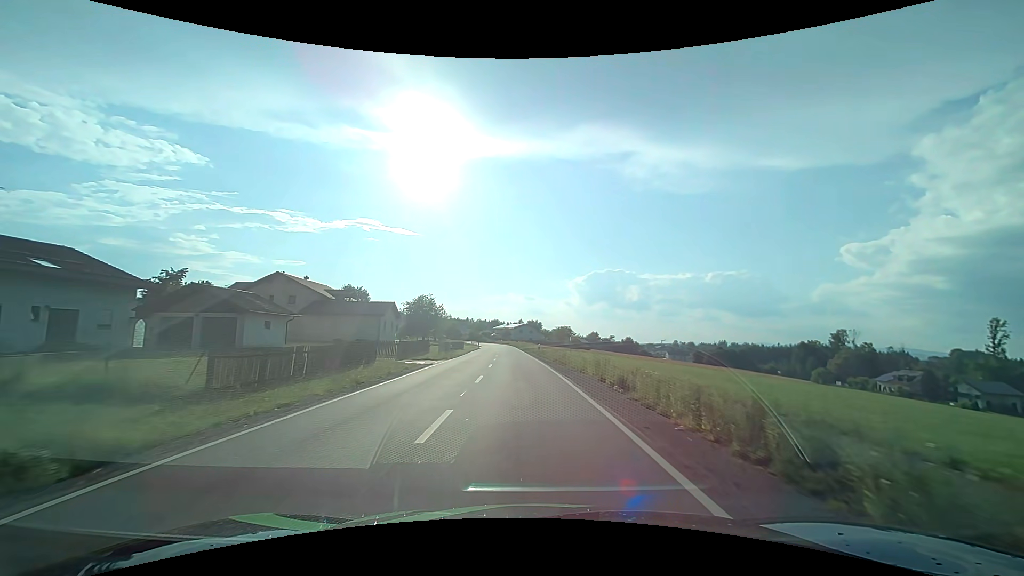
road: tertiary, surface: asphalt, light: Day
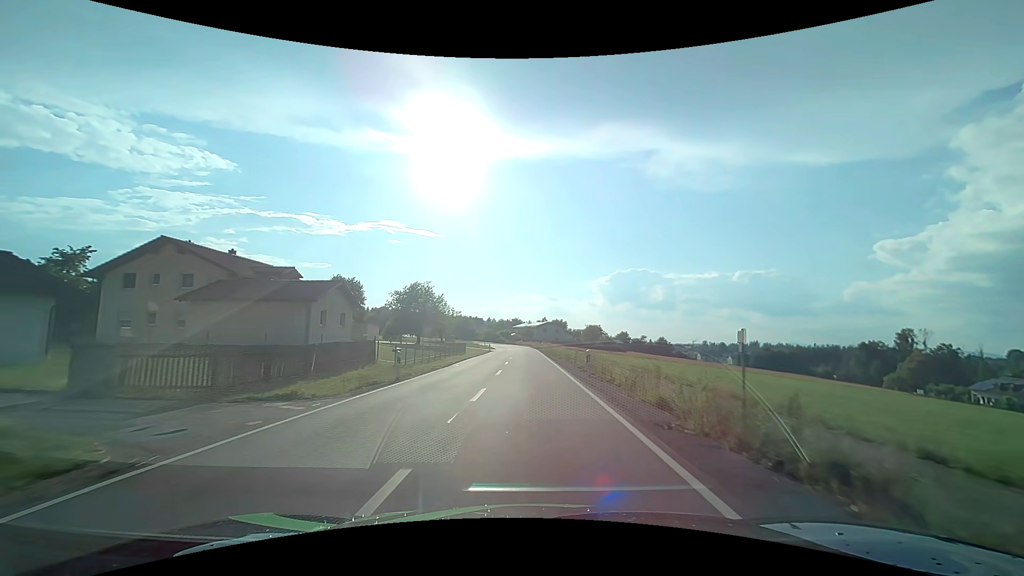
(-0.5, +22.5) m; -3°
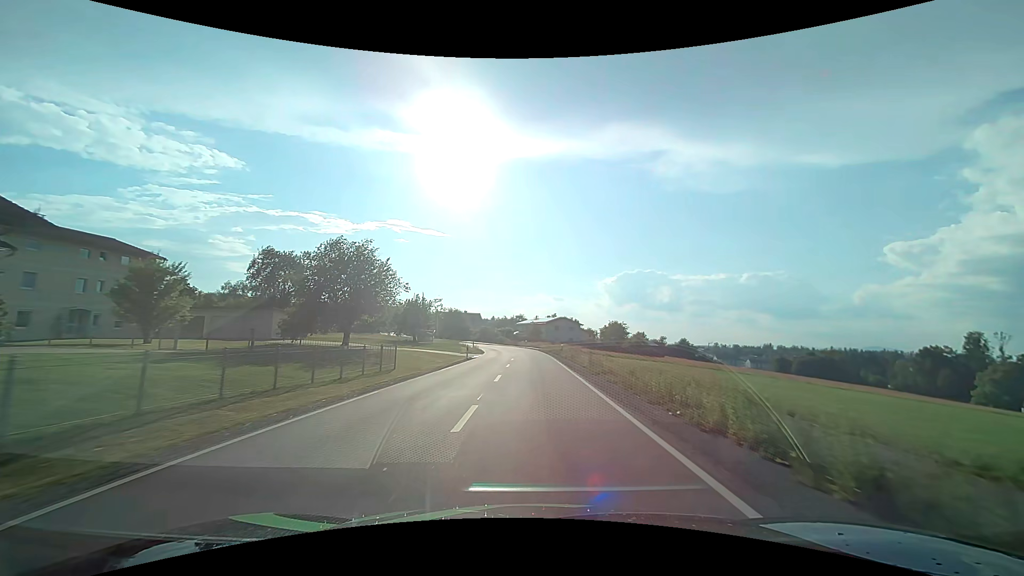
(-0.4, +31.1) m; -1°
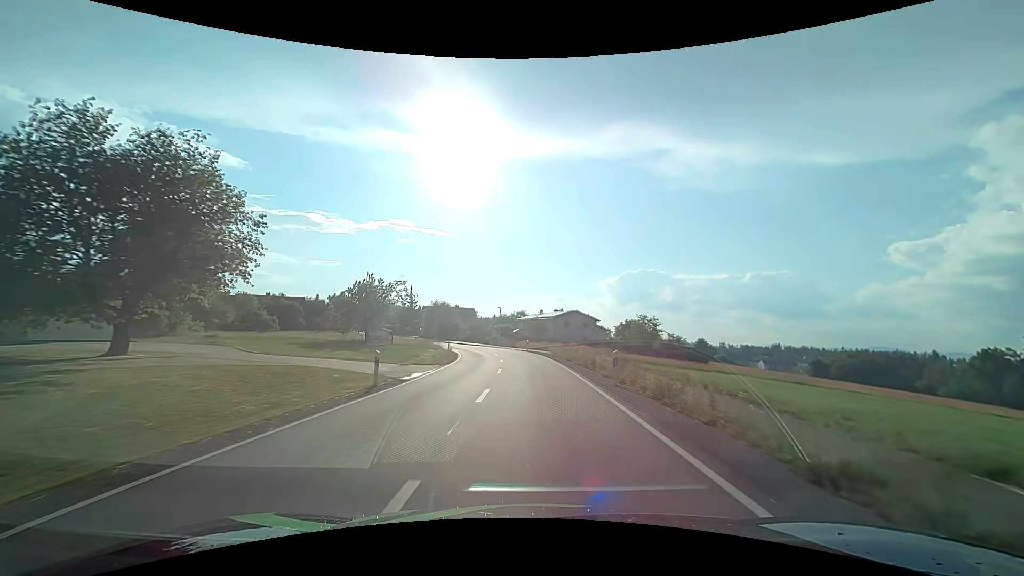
(-0.1, +23.5) m; -1°
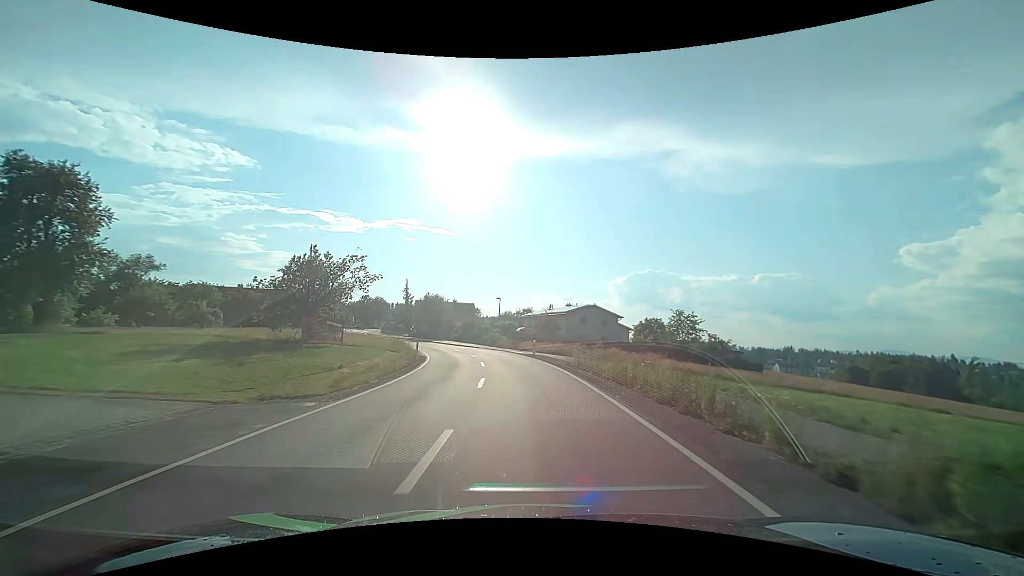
(-0.1, +15.6) m; -1°
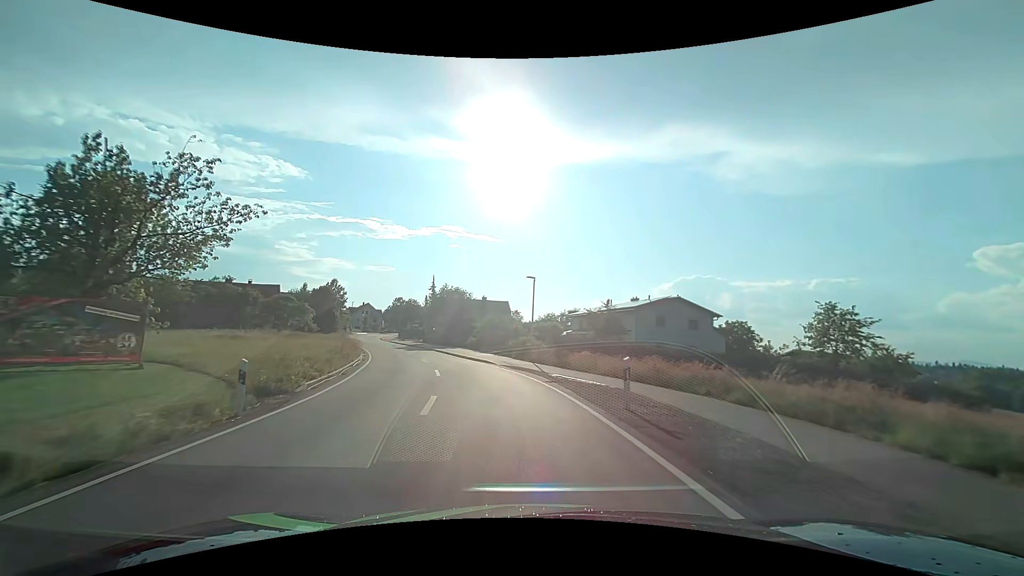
(-0.7, +22.7) m; -5°
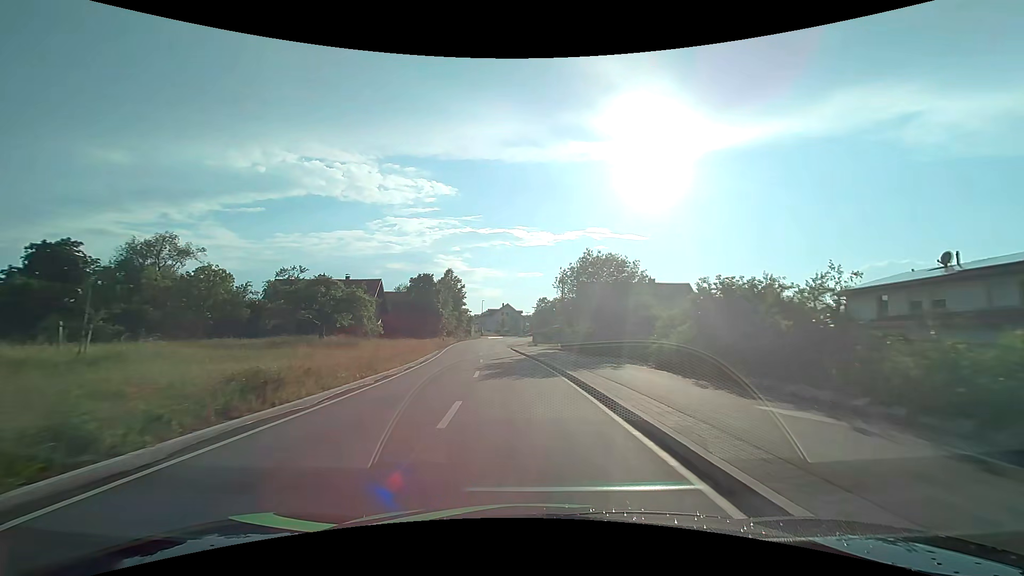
(-4.4, +28.4) m; -17°
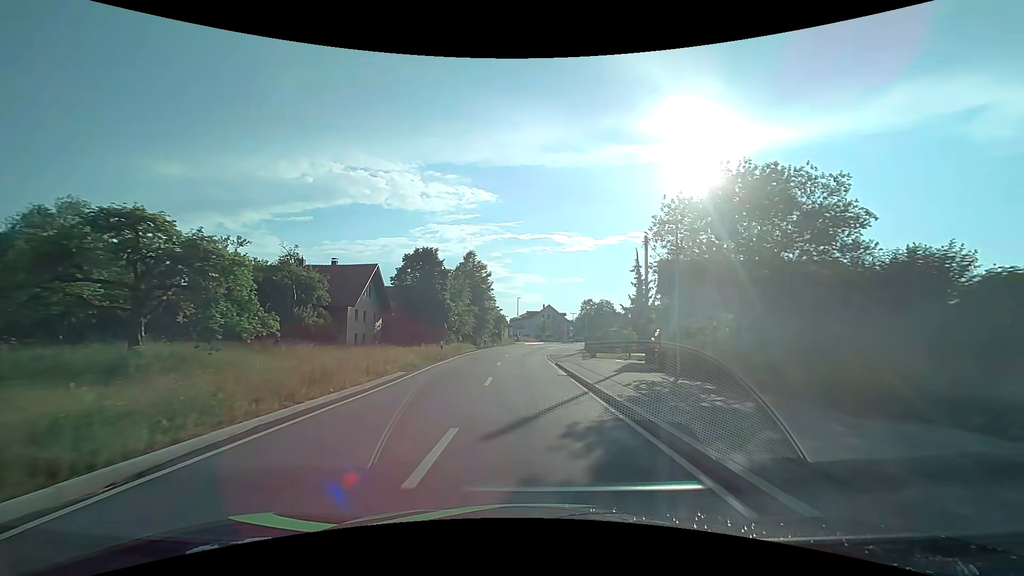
(-0.9, +21.0) m; -5°
